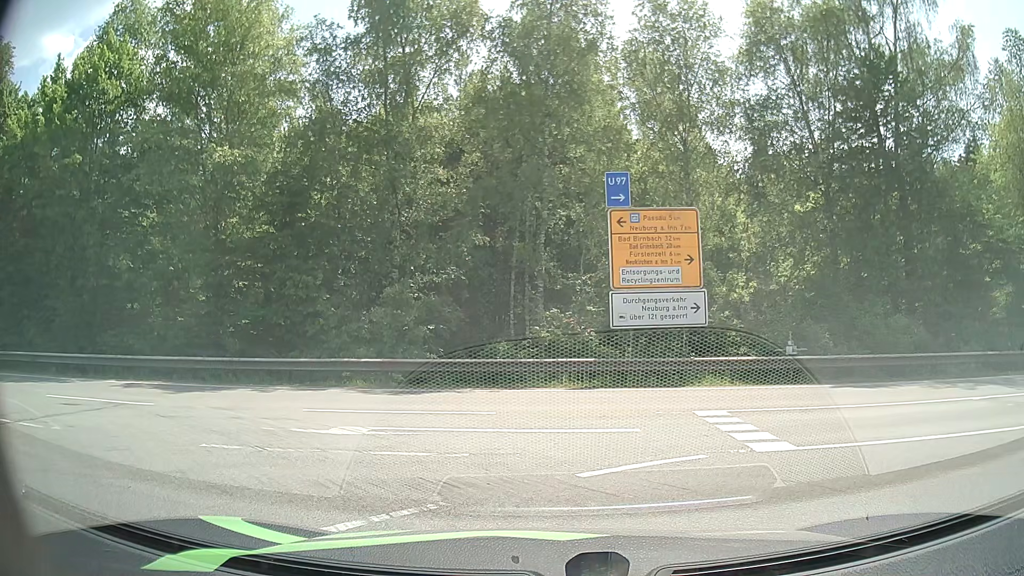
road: motorway_link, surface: asphalt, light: Day
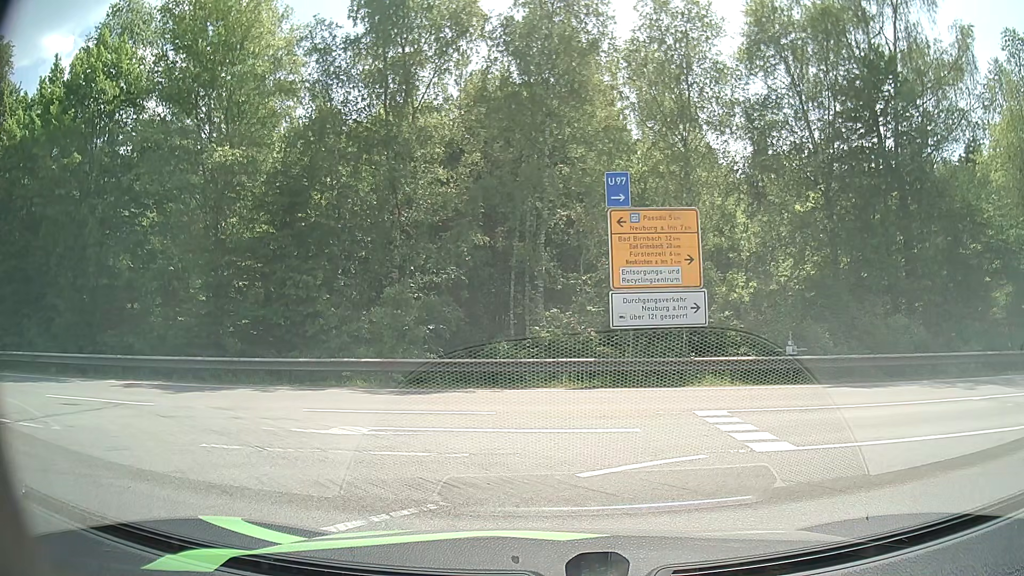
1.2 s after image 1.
(0.0, 0.0) m; 0°
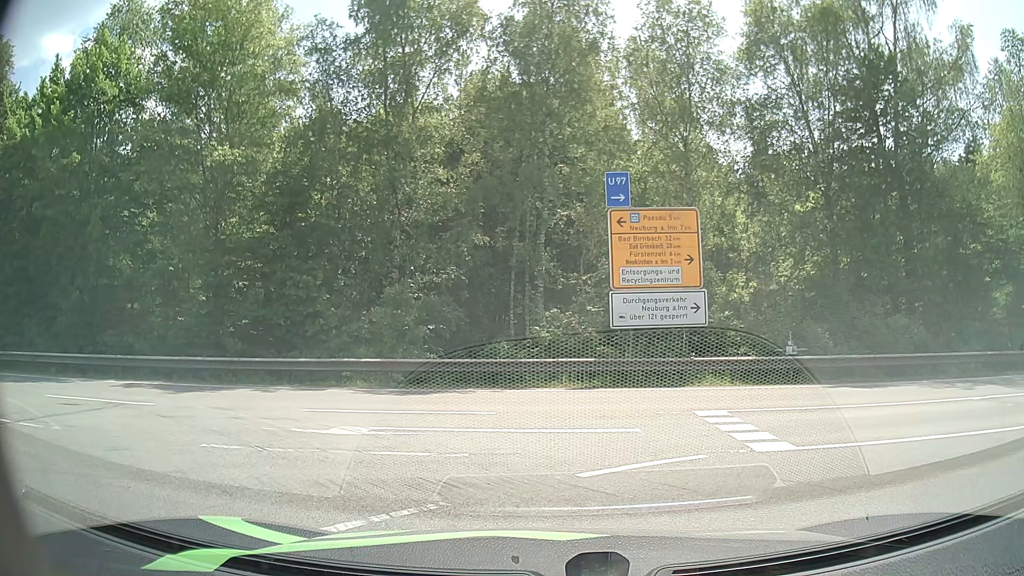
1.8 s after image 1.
(0.0, 0.0) m; 0°
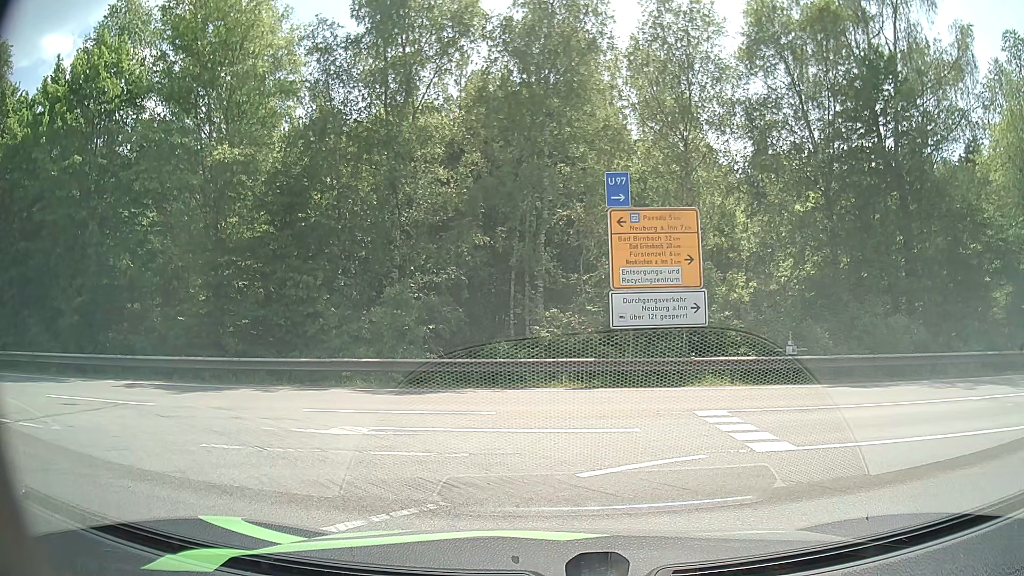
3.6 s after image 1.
(0.0, 0.0) m; 0°
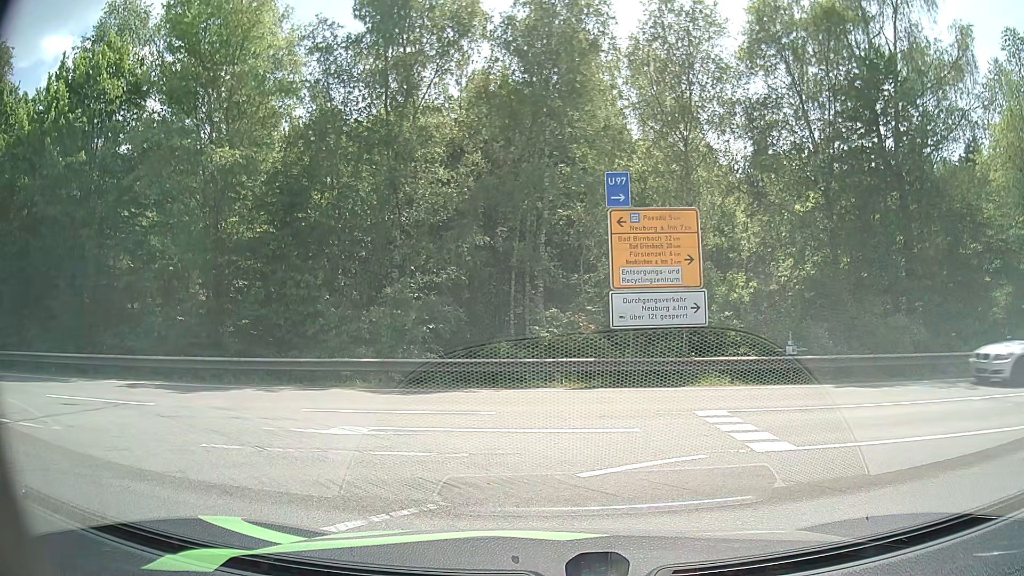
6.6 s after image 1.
(0.0, 0.0) m; 0°
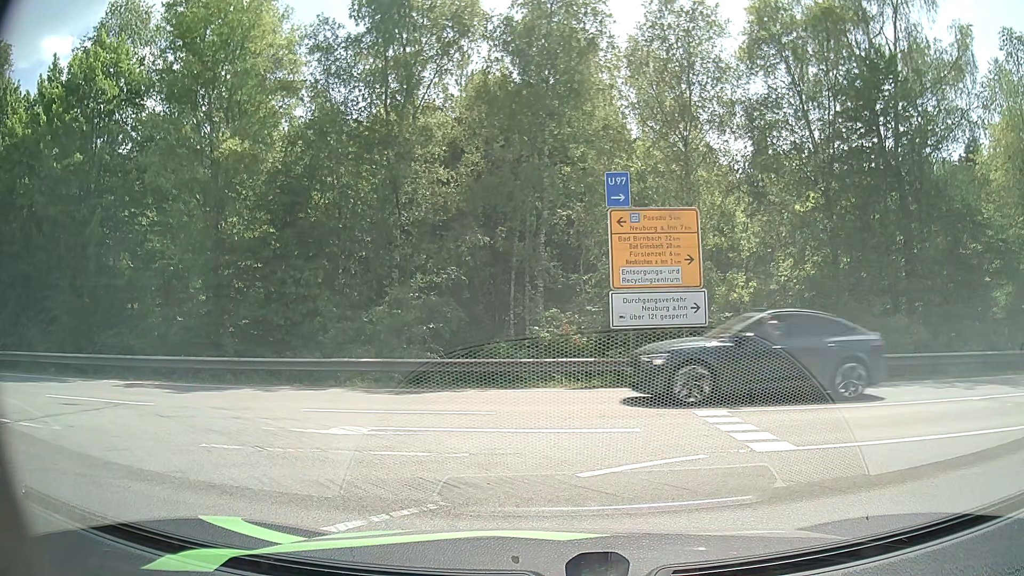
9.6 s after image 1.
(0.0, 0.0) m; 0°
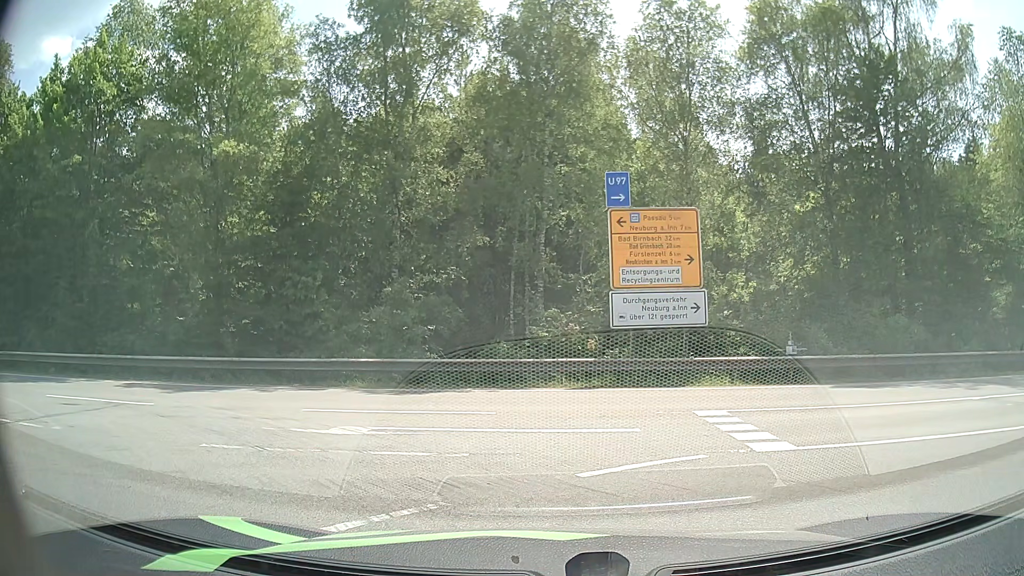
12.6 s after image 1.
(0.0, 0.0) m; 0°
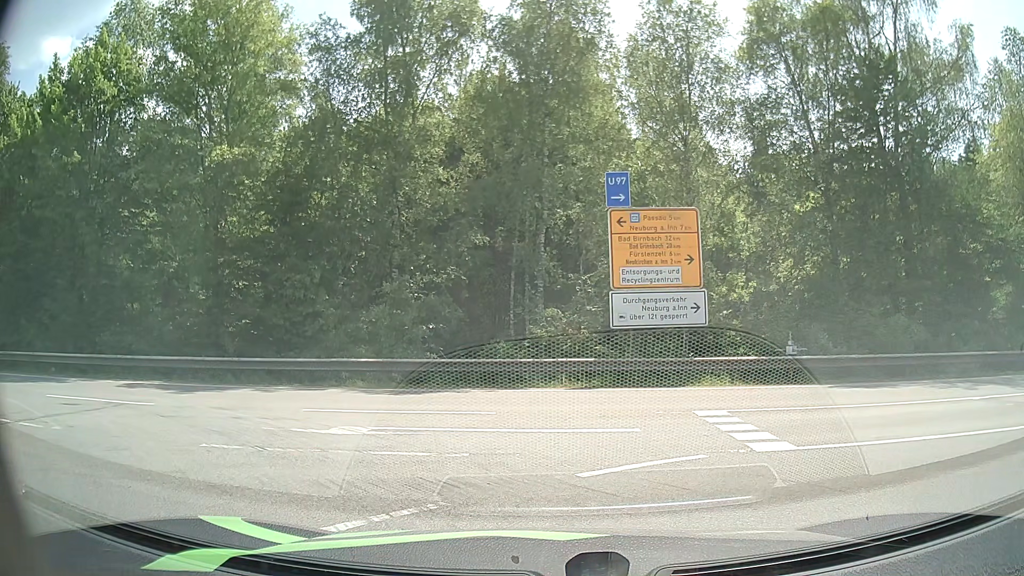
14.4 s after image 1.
(0.0, 0.0) m; 0°
(-4, +9) (-13, +13) (-23, +13) (-33, +12) (-43, +12) (-53, +11) (-63, +11) (-73, +10) (-83, +10) (-93, +9) m
